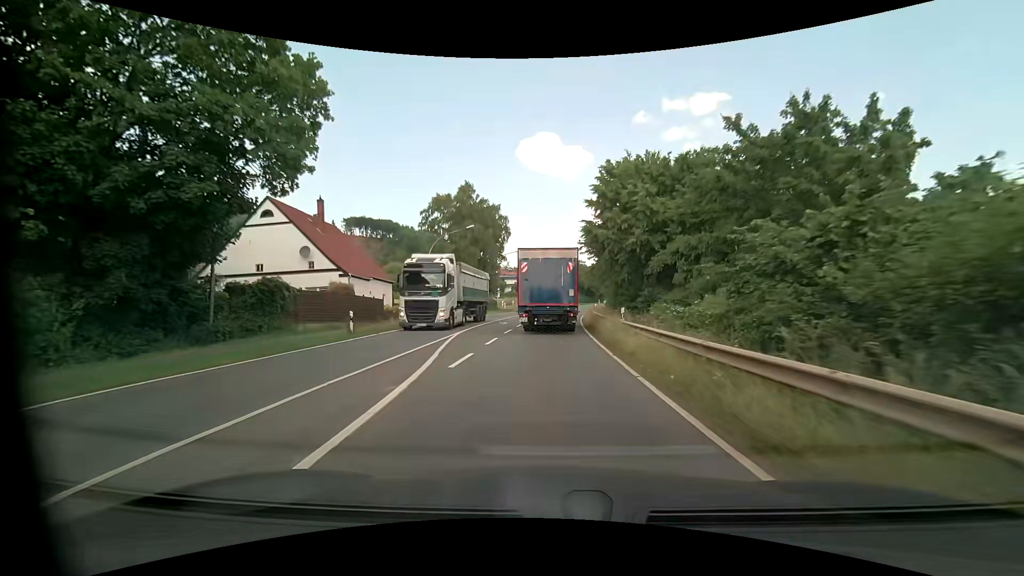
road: primary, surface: asphalt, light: Day
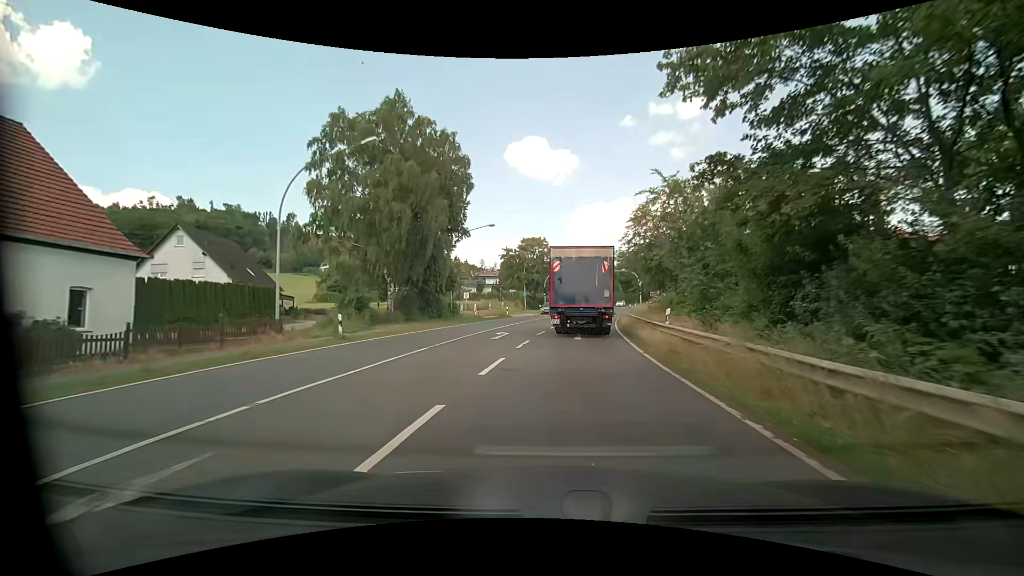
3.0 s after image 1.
(0.0, +30.7) m; +1°
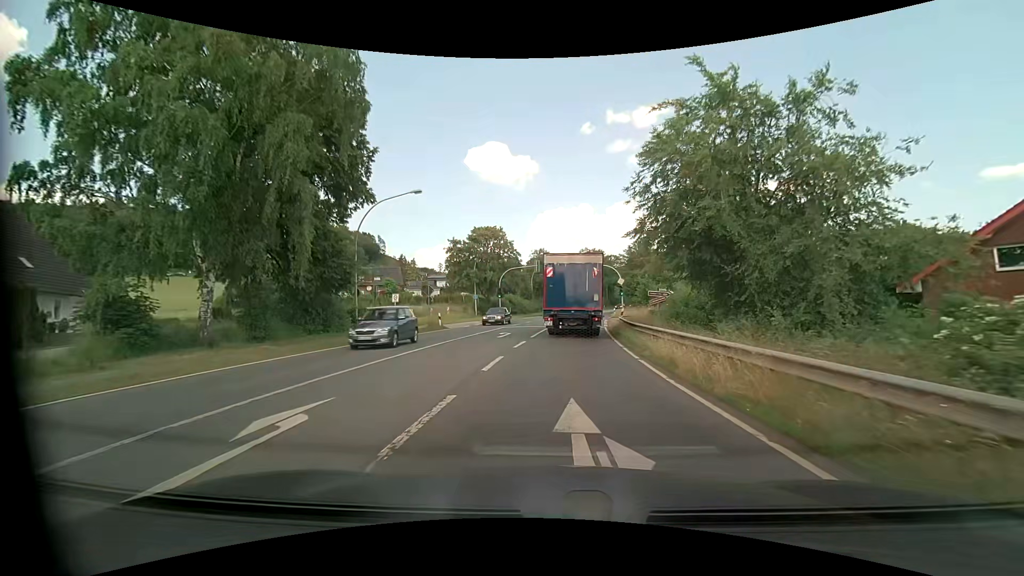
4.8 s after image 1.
(+0.7, +17.2) m; +4°
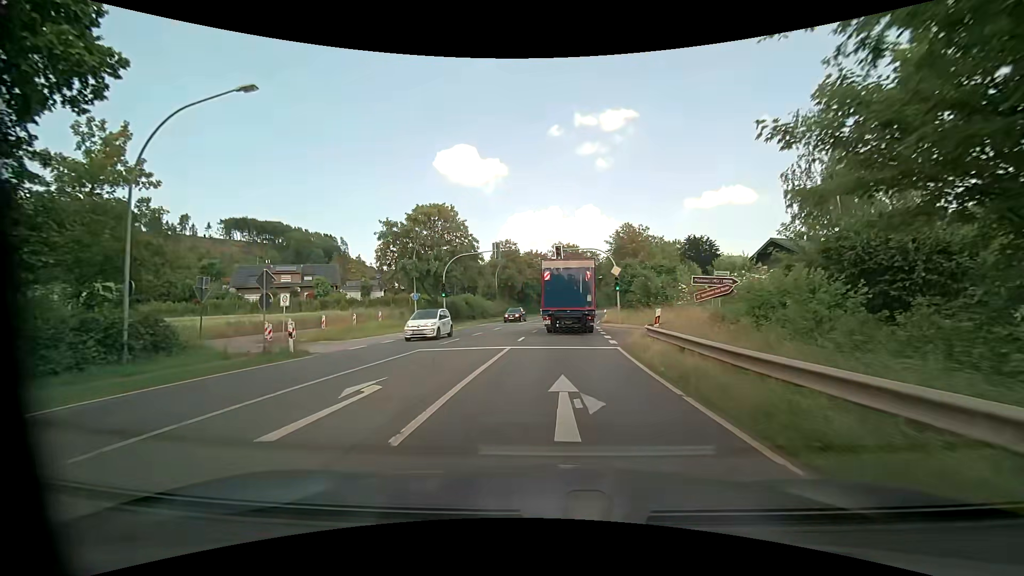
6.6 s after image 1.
(+0.7, +17.4) m; +4°
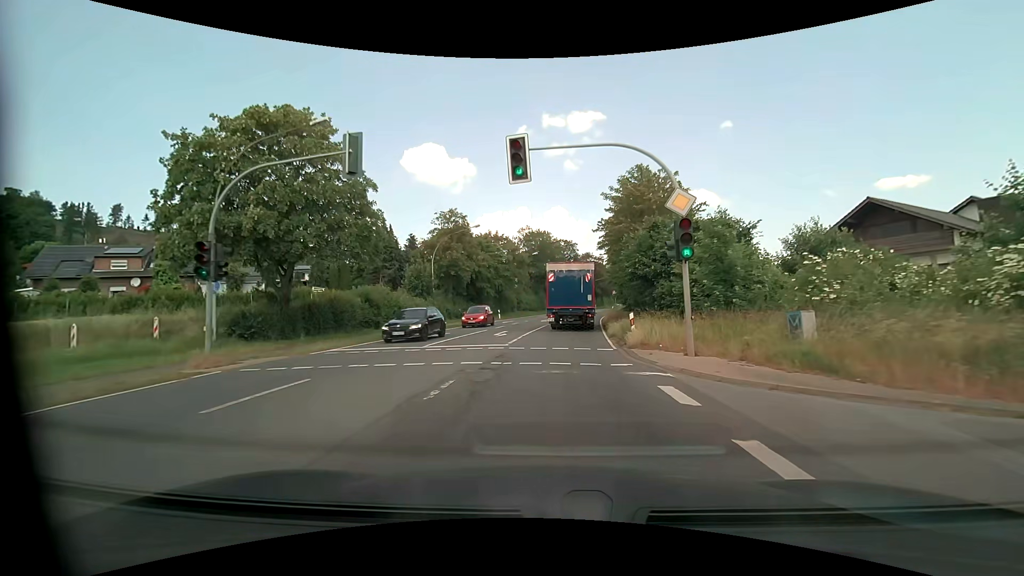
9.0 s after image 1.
(+0.9, +25.8) m; +4°
(0, +10) (0, +20) (+1, +30) (+2, +40) (+4, +50) (+5, +60) (+7, +70) (+9, +79) (+11, +89) (+14, +99) m
